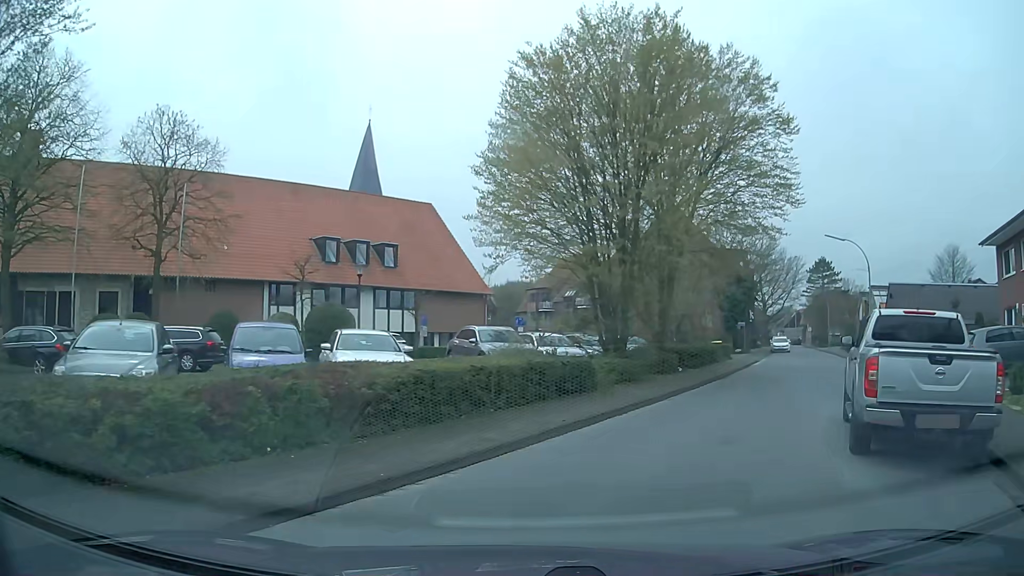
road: residential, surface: asphalt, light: Day
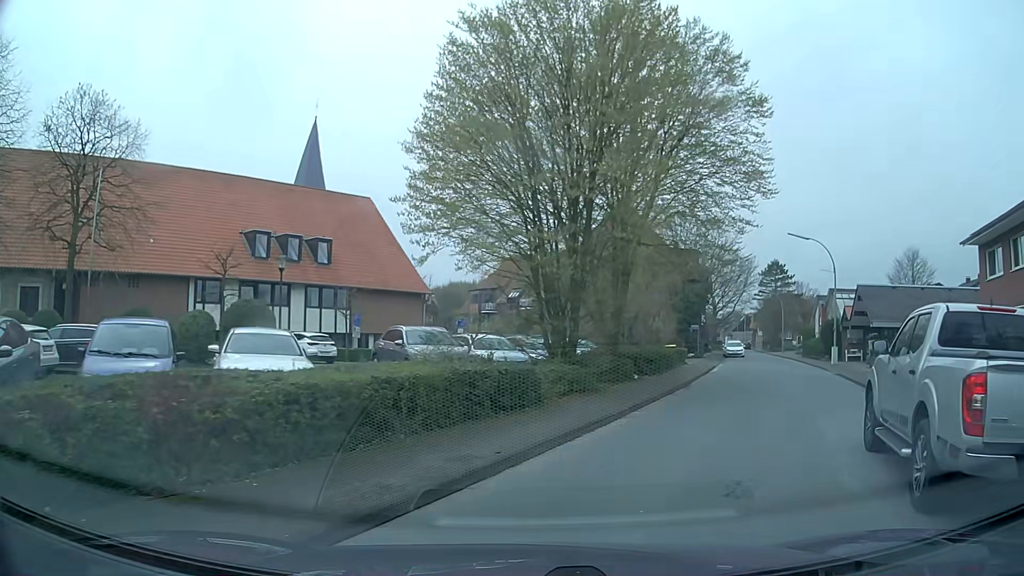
(+0.2, +2.9) m; +5°
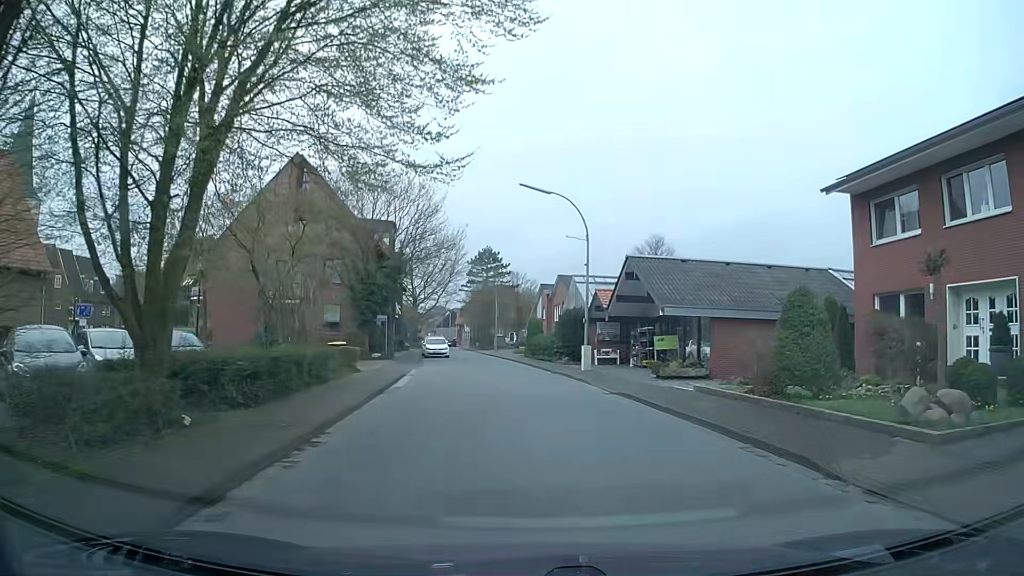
(+3.5, +13.0) m; +26°
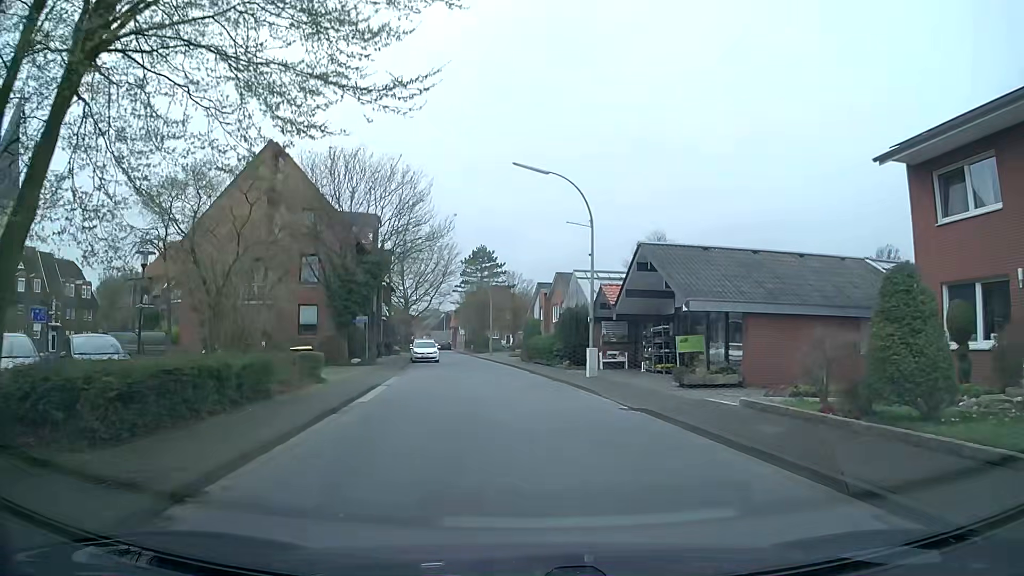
(0.0, +4.0) m; +1°
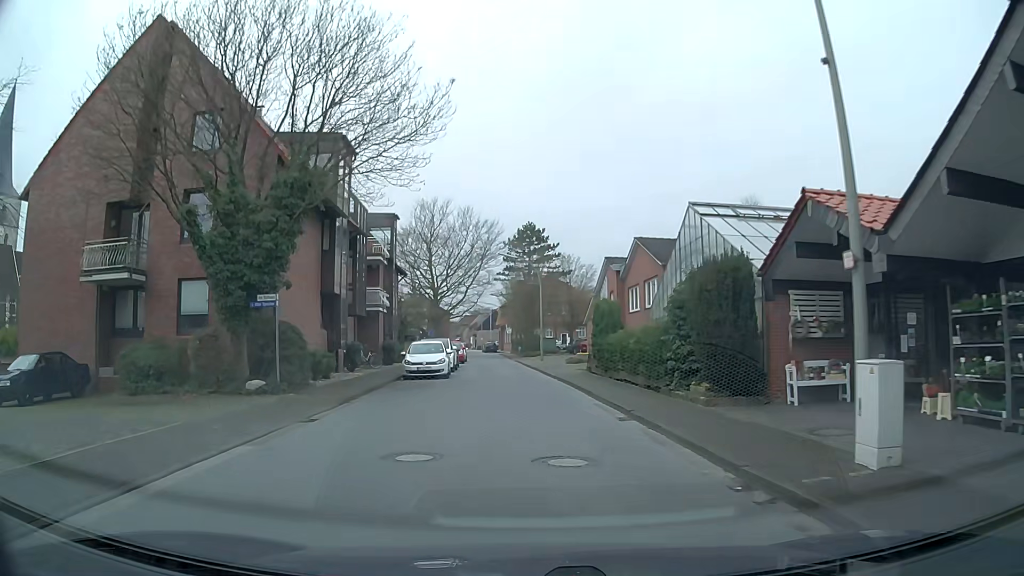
(-0.7, +18.7) m; -4°
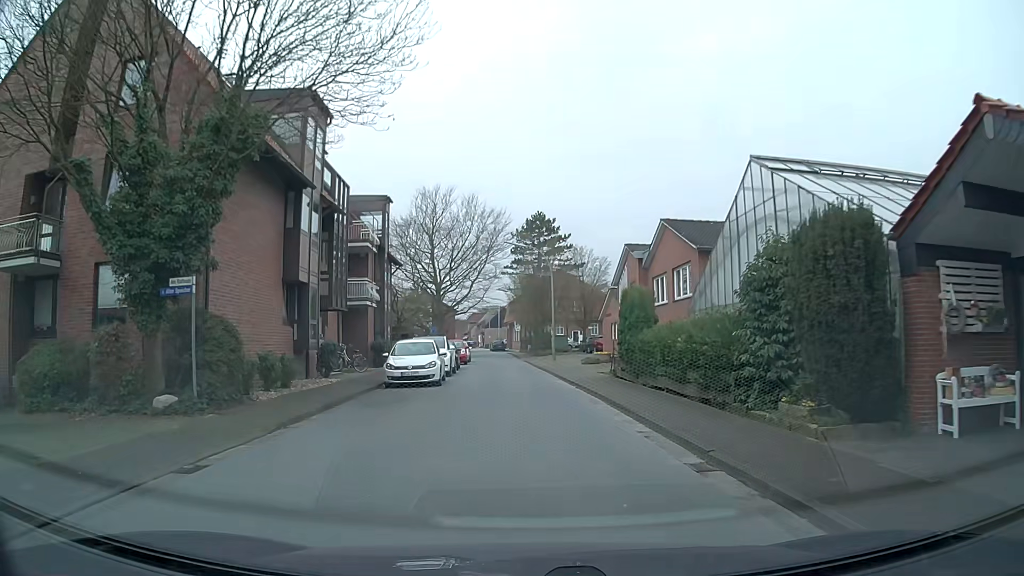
(-0.1, +5.1) m; -1°
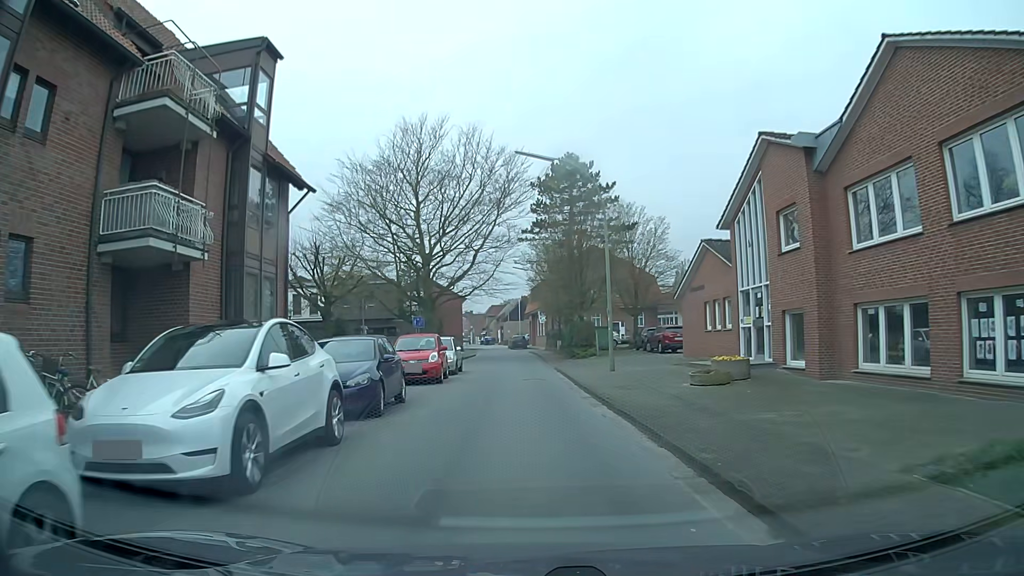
(-0.4, +21.0) m; -2°
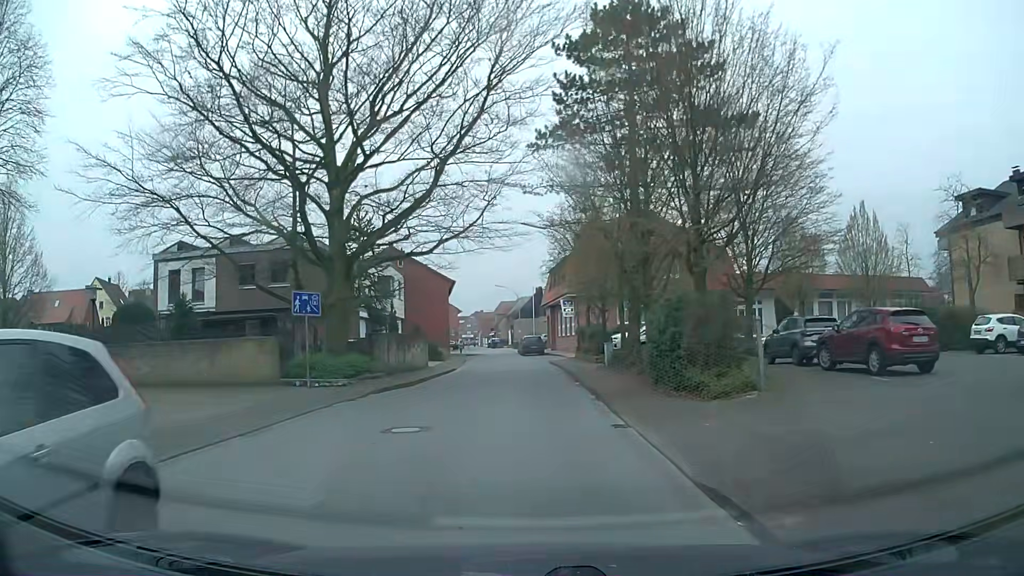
(-0.3, +24.6) m; -1°
(0, +10) (0, +20) (0, +30) (-1, +40) (-2, +50) (-3, +60) (-3, +70) (-4, +80) (-6, +90) (-7, +100) m
